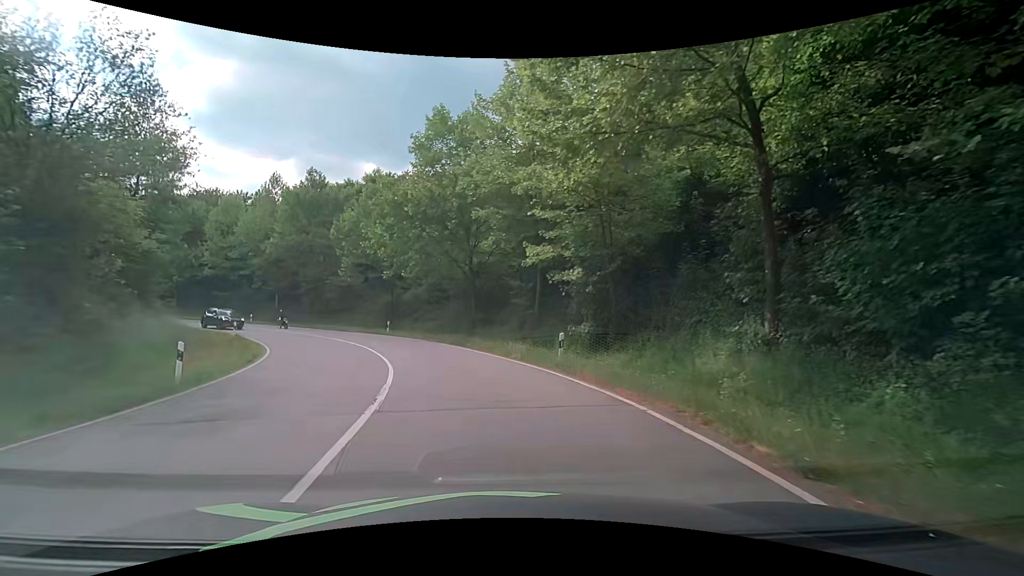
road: primary_link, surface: asphalt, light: Day
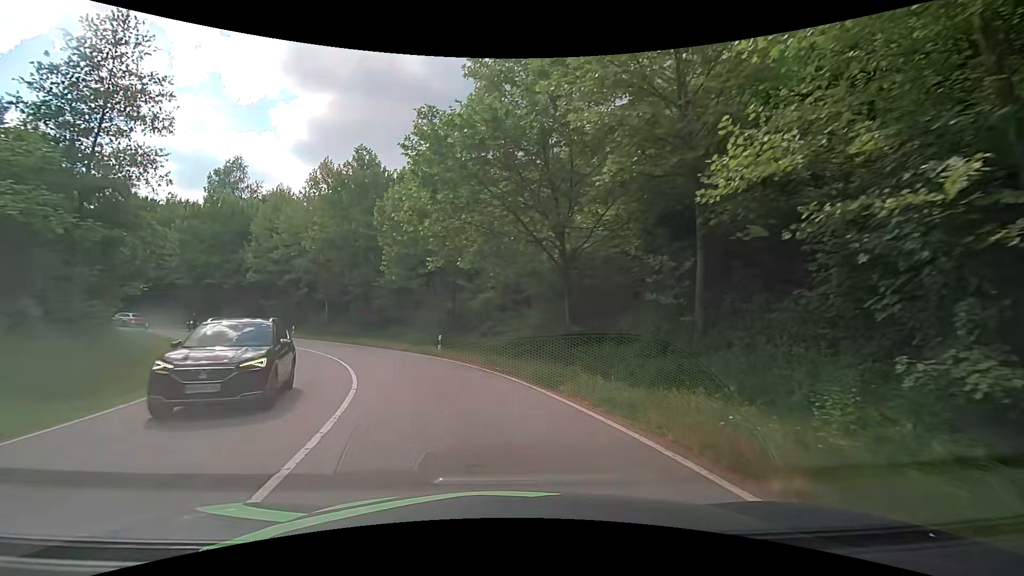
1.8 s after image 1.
(-1.2, +13.8) m; -10°
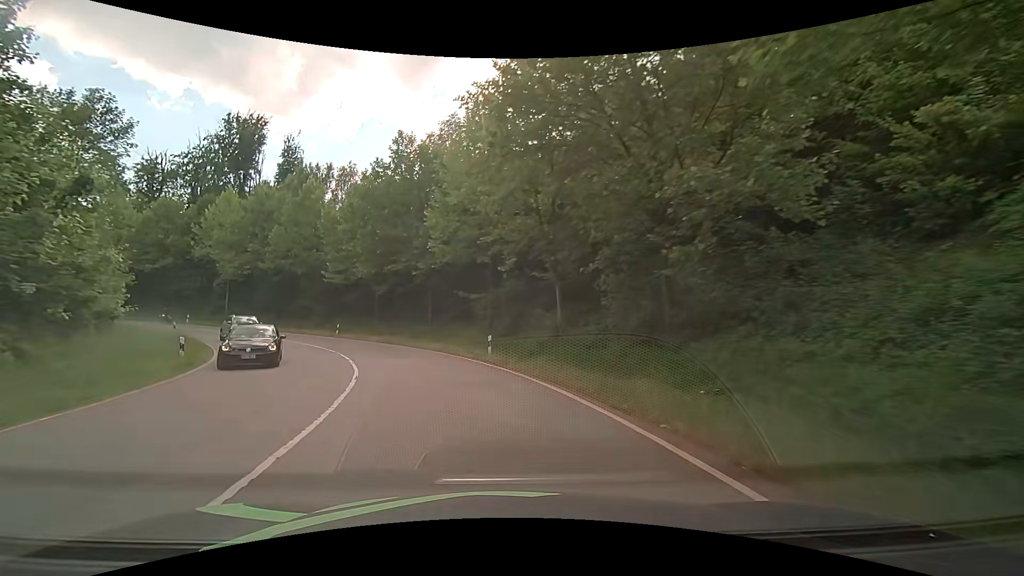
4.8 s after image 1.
(-7.2, +28.0) m; -29°
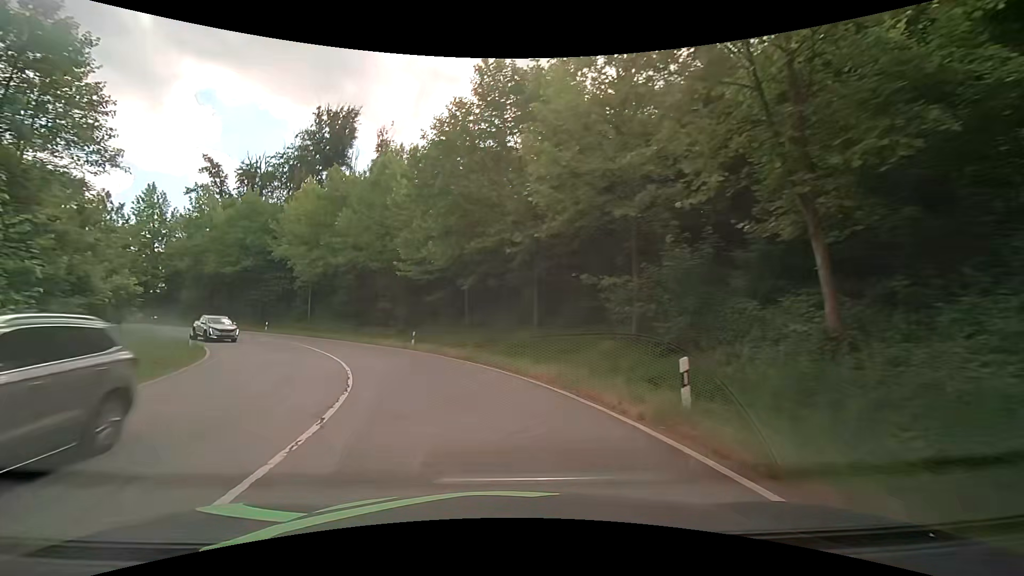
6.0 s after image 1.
(-1.6, +13.0) m; -13°
(-1, +10) (-4, +20) (-8, +29) (-14, +37) (-21, +44) (-29, +50) (-38, +54) (-47, +57) (-57, +58) (-67, +58) m
